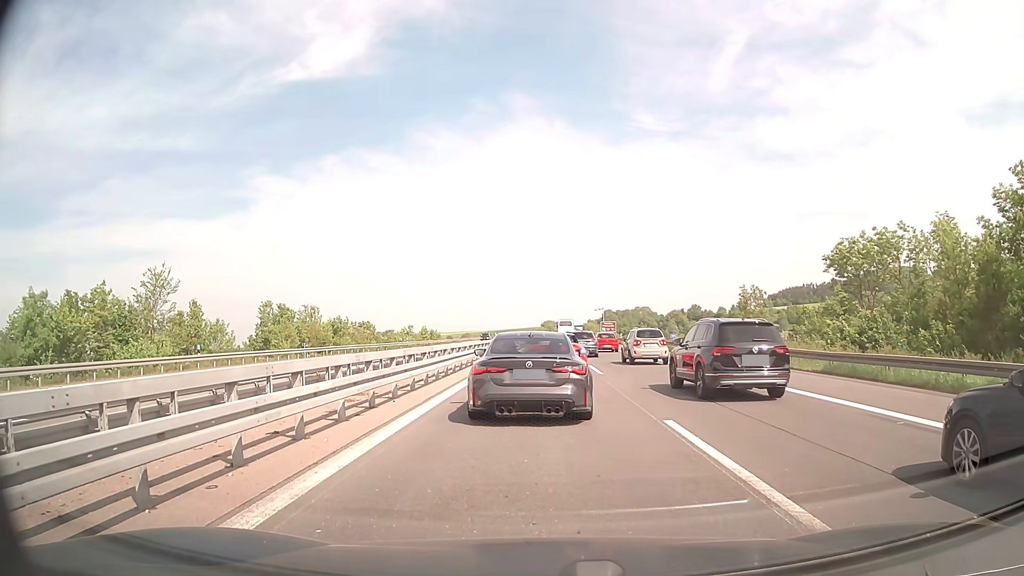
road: motorway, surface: concrete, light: Day
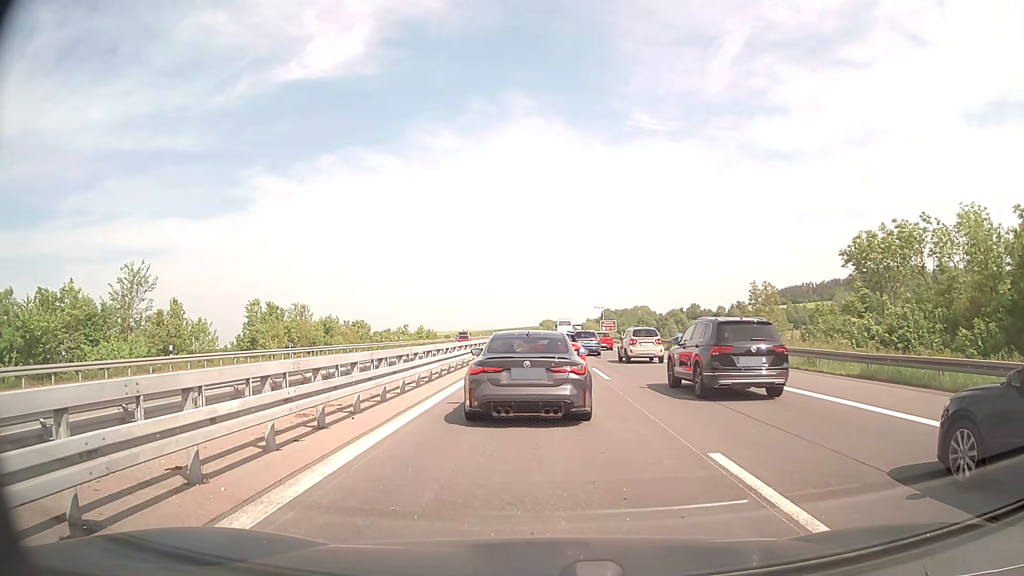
(0.0, +3.0) m; +1°
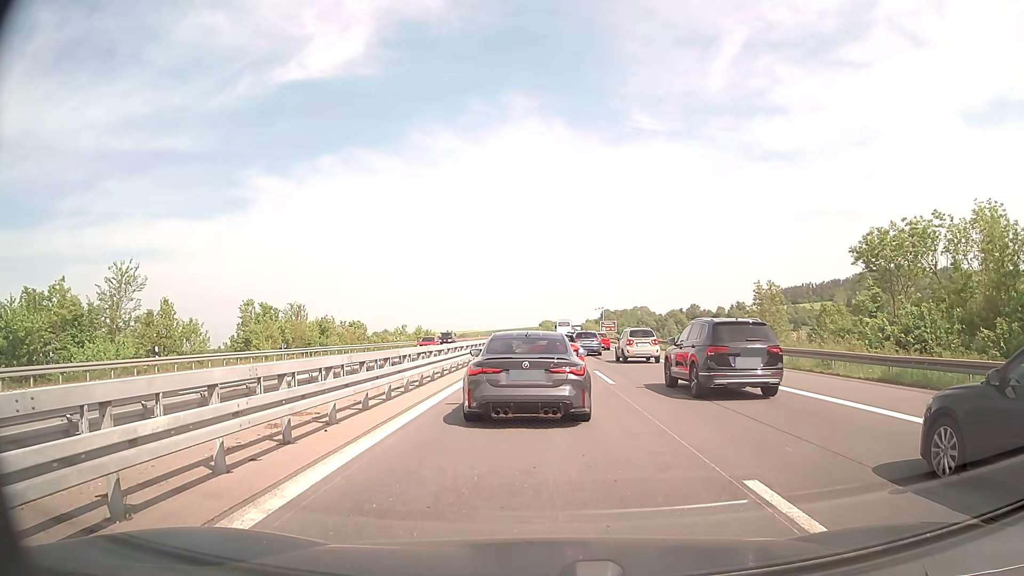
(0.0, +1.4) m; 0°
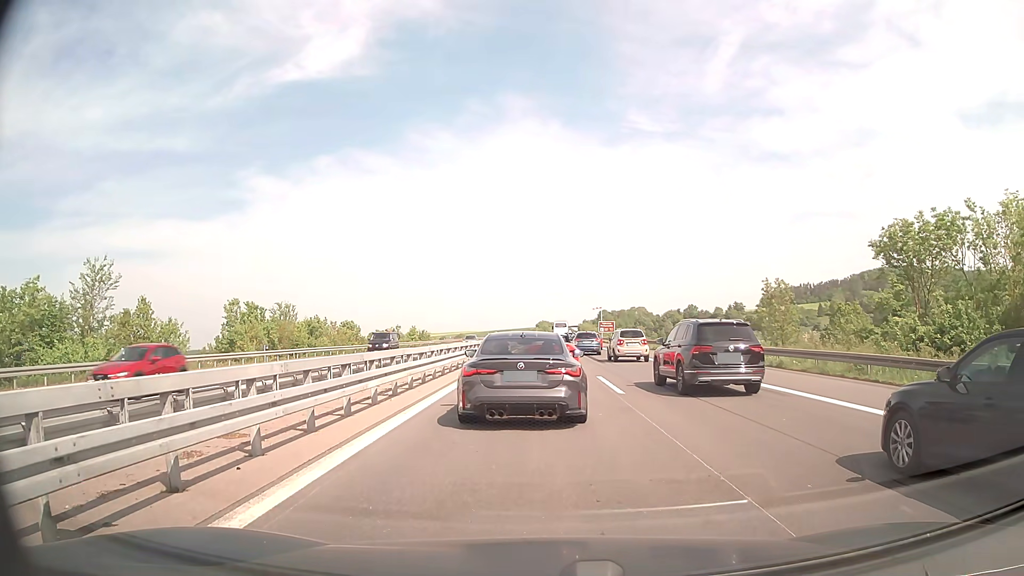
(0.0, +2.9) m; 0°
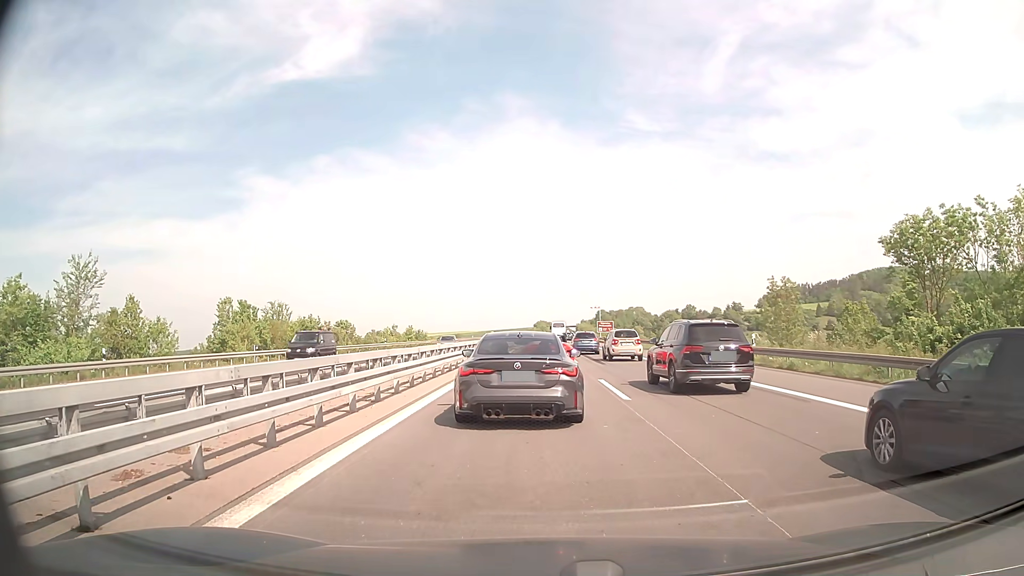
(0.0, +1.4) m; 0°
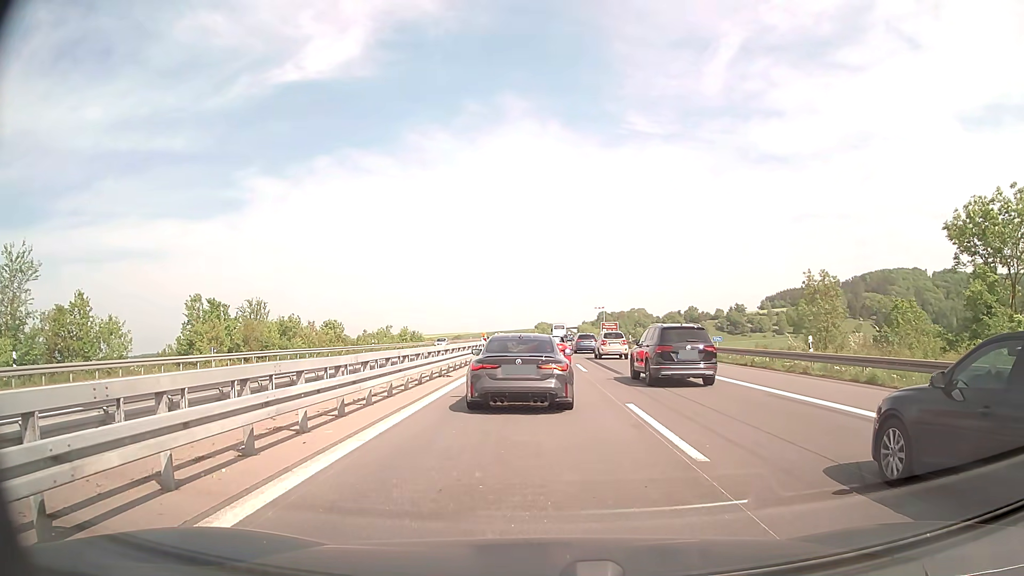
(0.0, +6.6) m; +1°
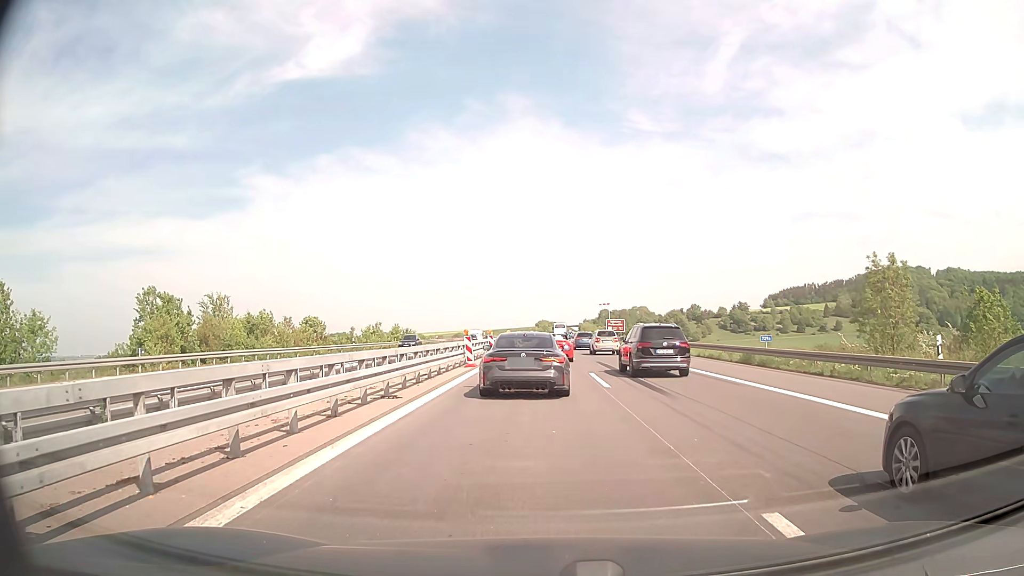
(-0.1, +8.4) m; -1°
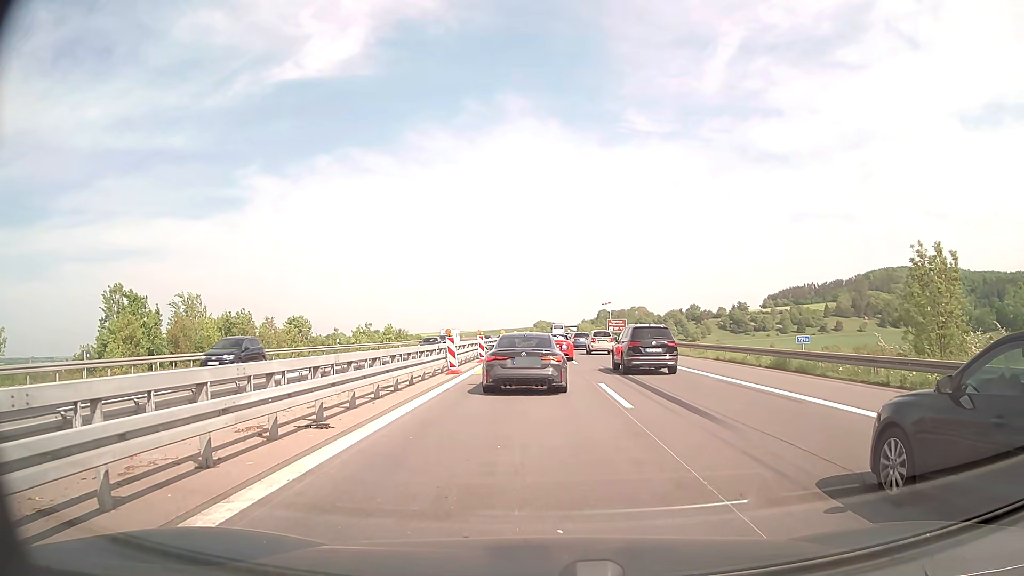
(0.0, +4.7) m; 0°
(0, +10) (0, +20) (0, +30) (+1, +40) (+1, +50) (+1, +60) (+2, +70) (+2, +80) (+3, +90) (+3, +100) m
